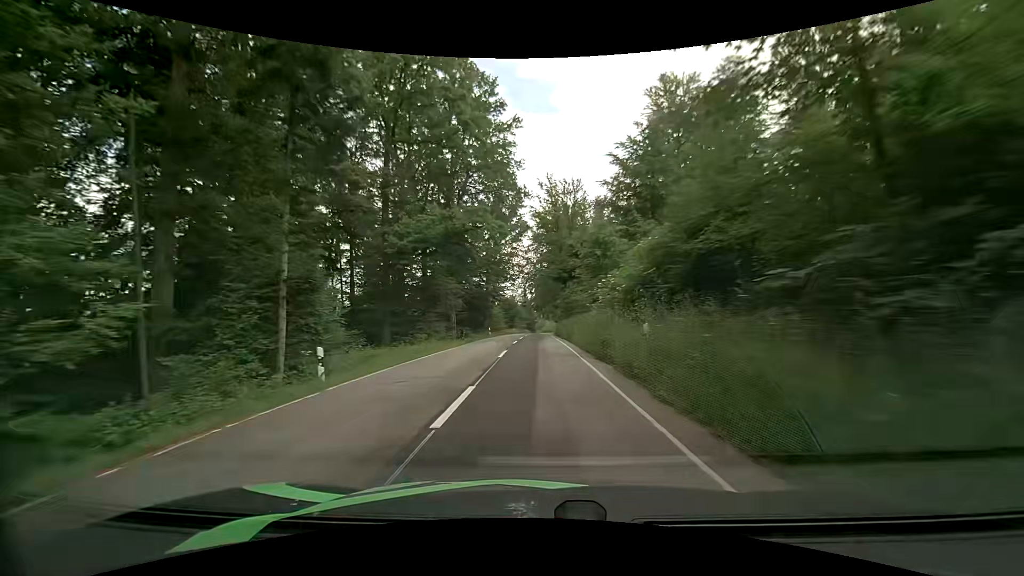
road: tertiary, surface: asphalt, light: Day
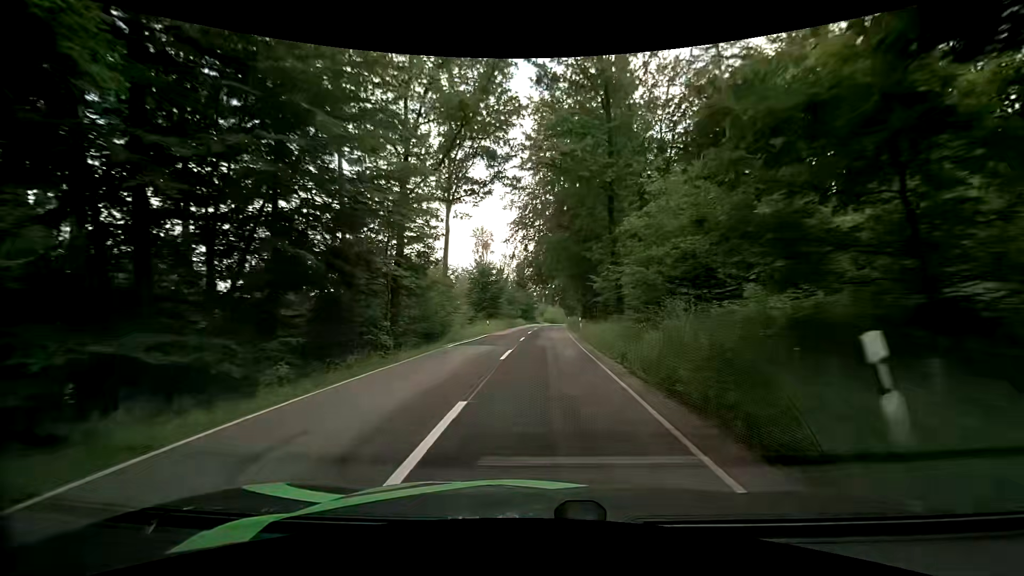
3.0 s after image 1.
(0.0, +46.6) m; 0°
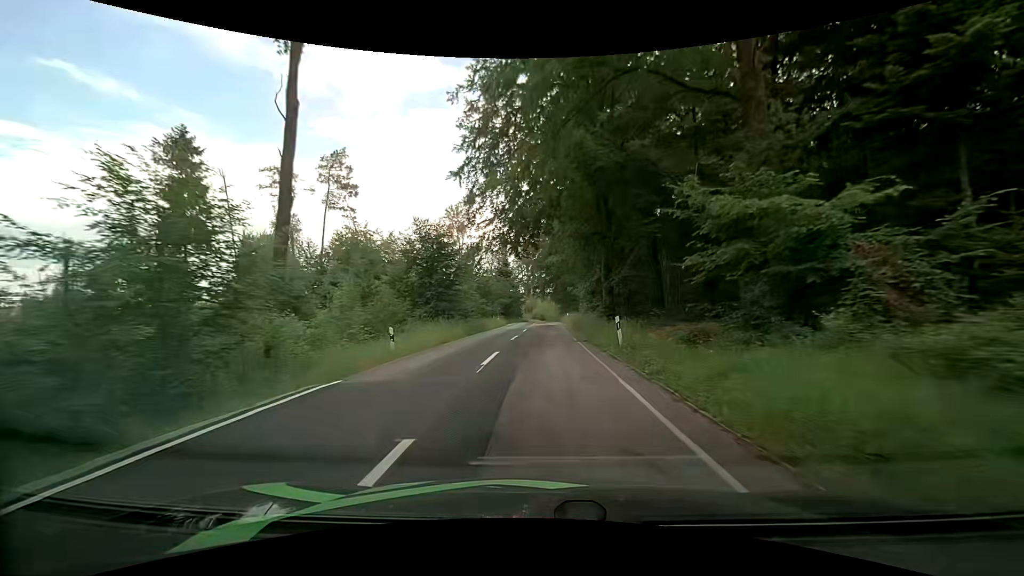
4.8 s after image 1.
(+0.6, +24.4) m; +2°
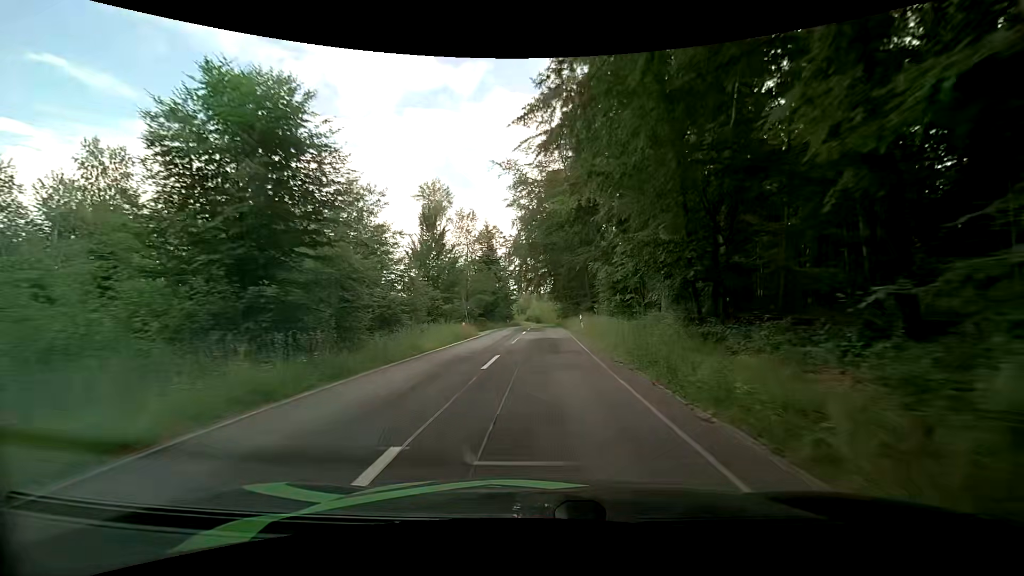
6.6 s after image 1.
(0.0, +22.5) m; 0°
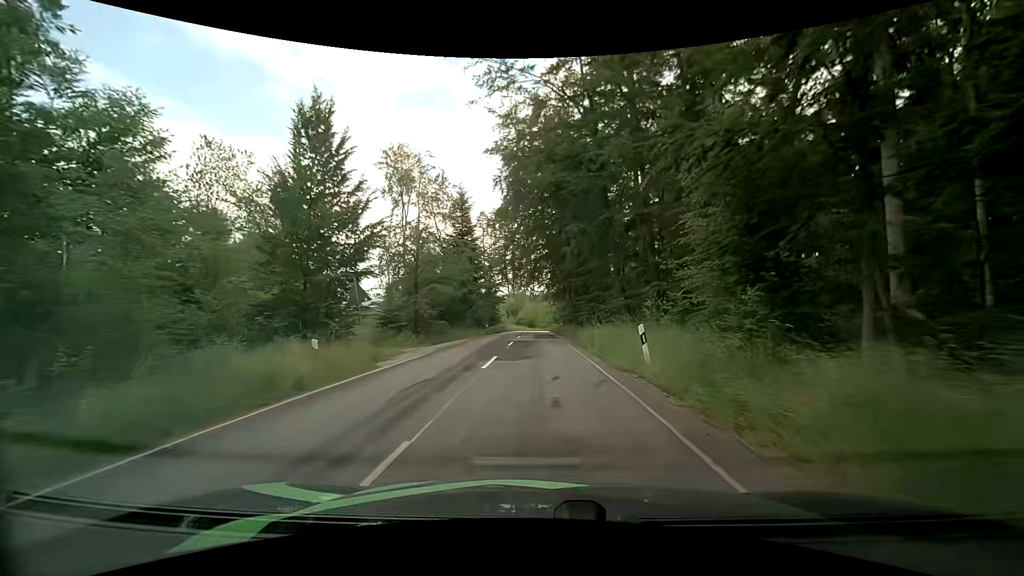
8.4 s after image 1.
(+0.2, +21.0) m; +1°
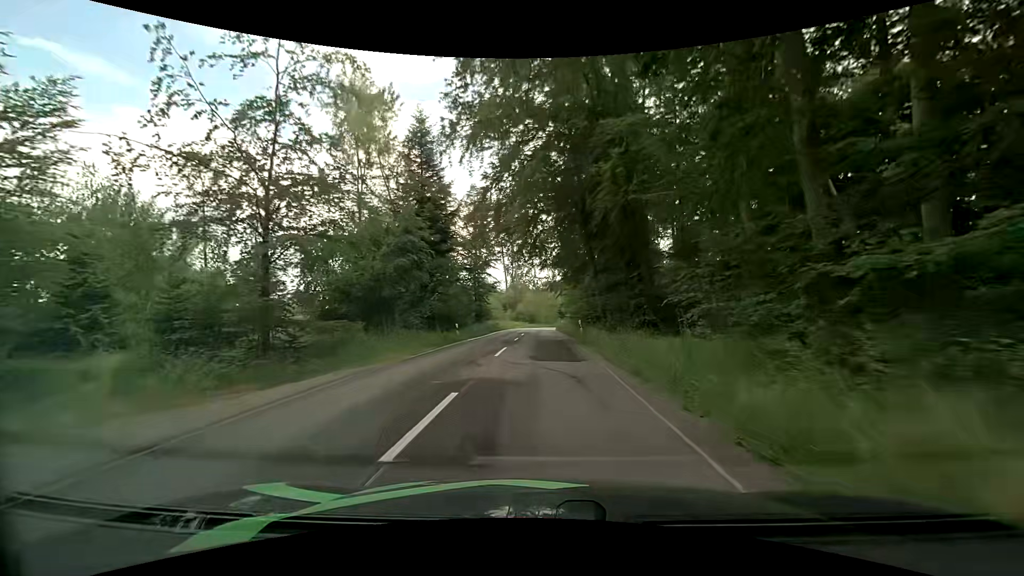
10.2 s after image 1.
(0.0, +19.7) m; +1°
(0, +10) (0, +20) (-1, +30) (-1, +40) (-1, +50) (-1, +60) (-1, +70) (0, +80) (+2, +90) (+4, +99) m
